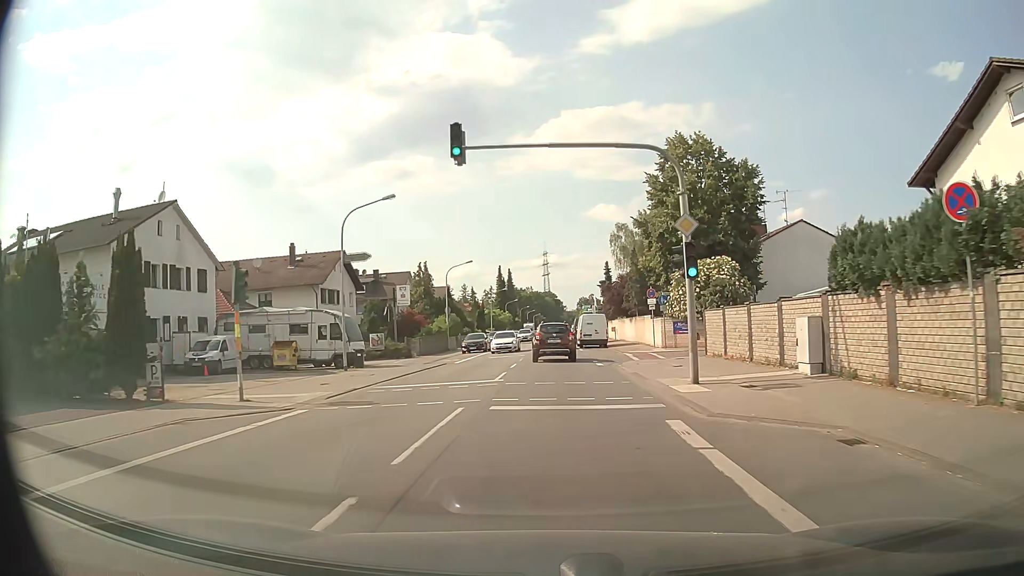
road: primary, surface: asphalt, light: Day
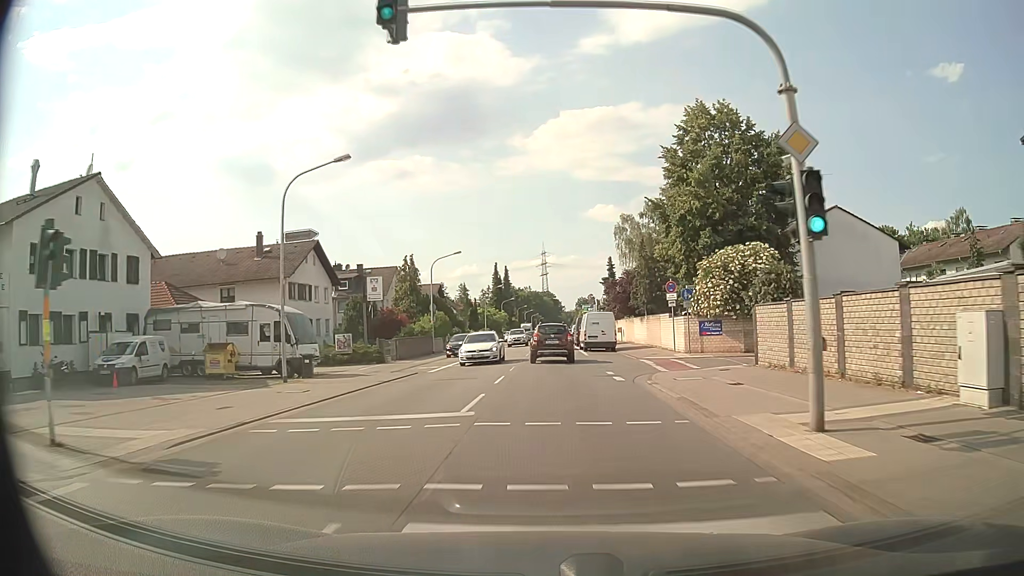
(0.0, +7.1) m; 0°
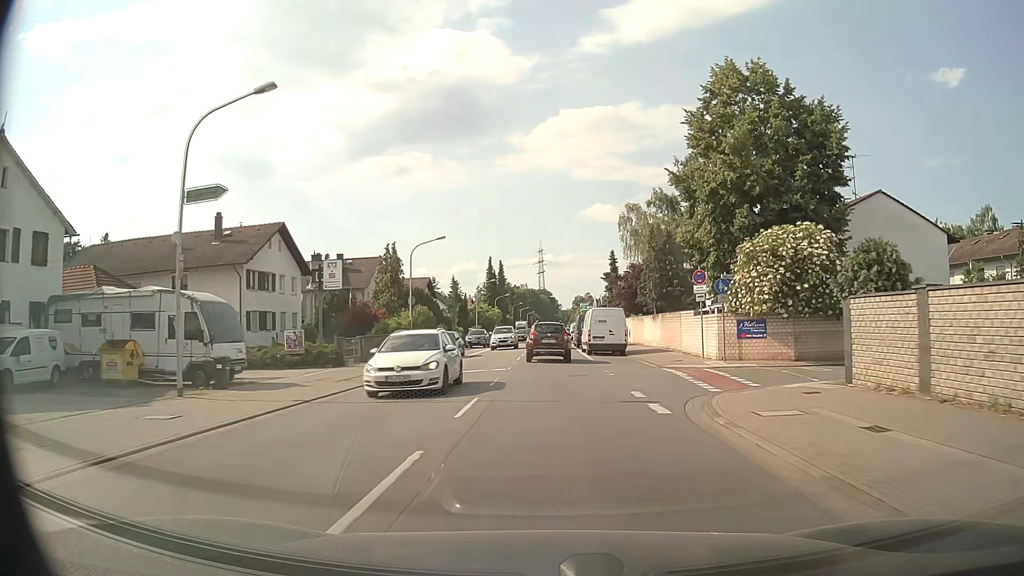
(0.0, +7.1) m; +1°
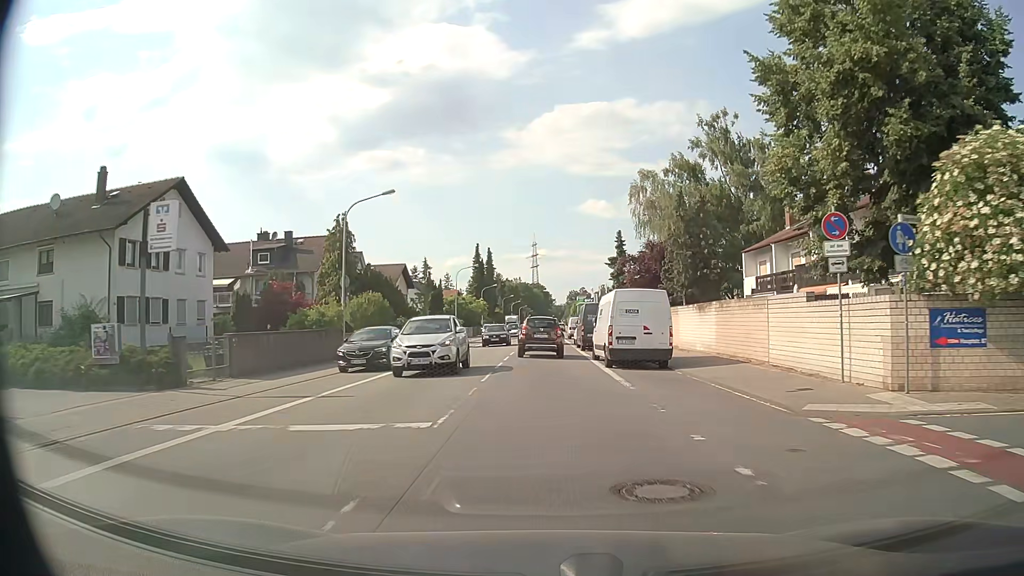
(+0.1, +14.1) m; 0°
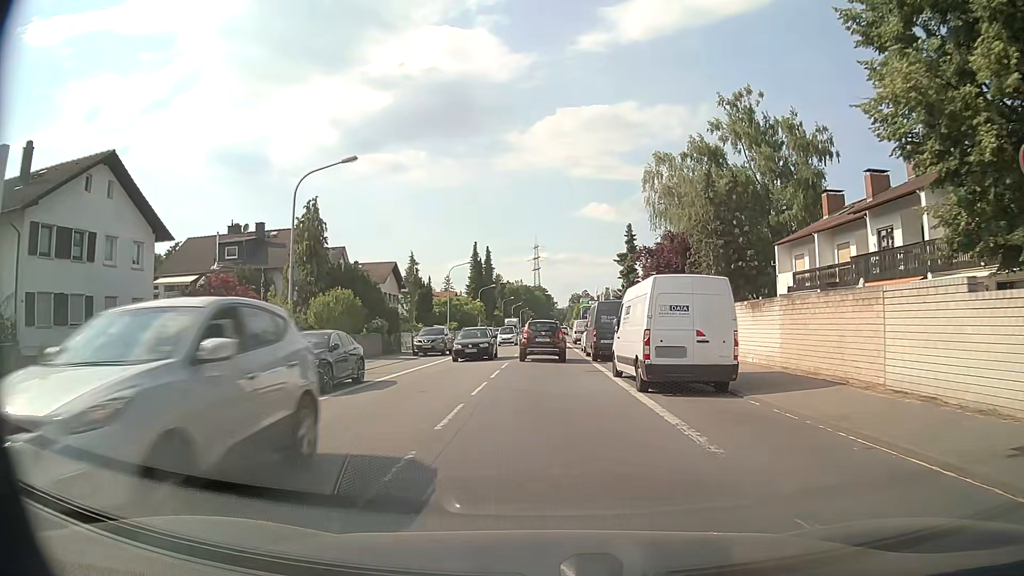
(0.0, +7.0) m; 0°
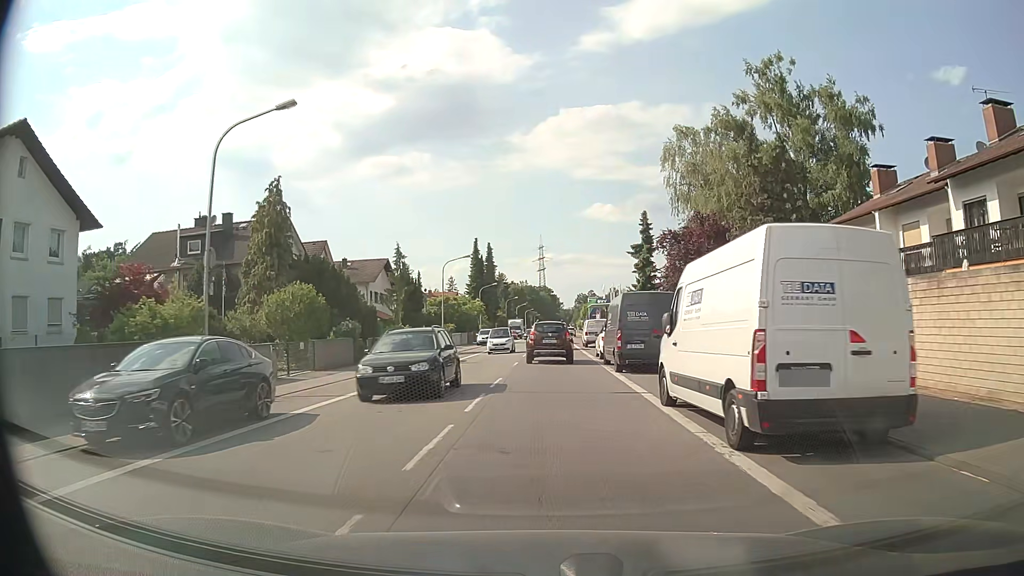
(0.0, +7.0) m; -1°
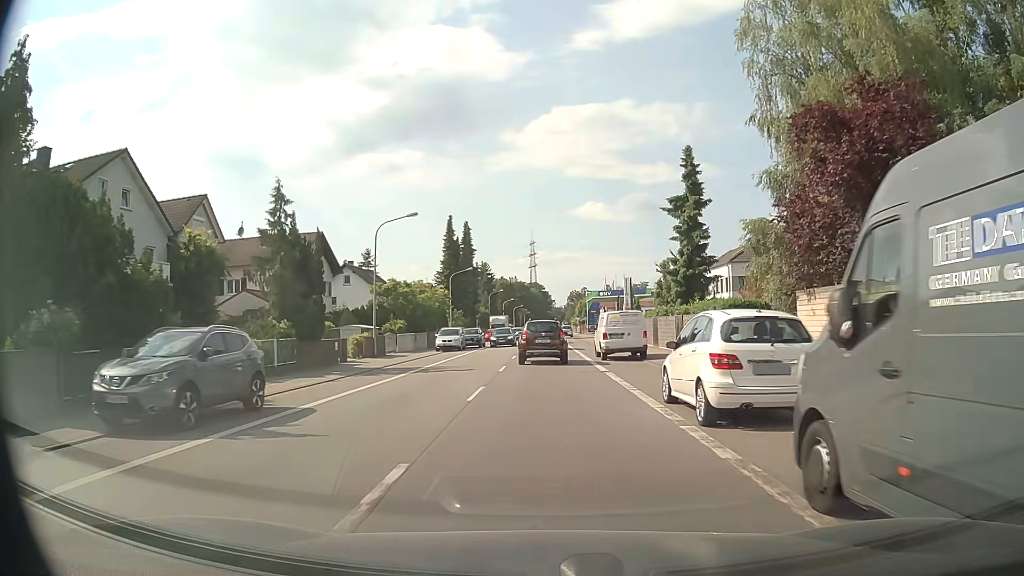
(+0.5, +20.6) m; +2°
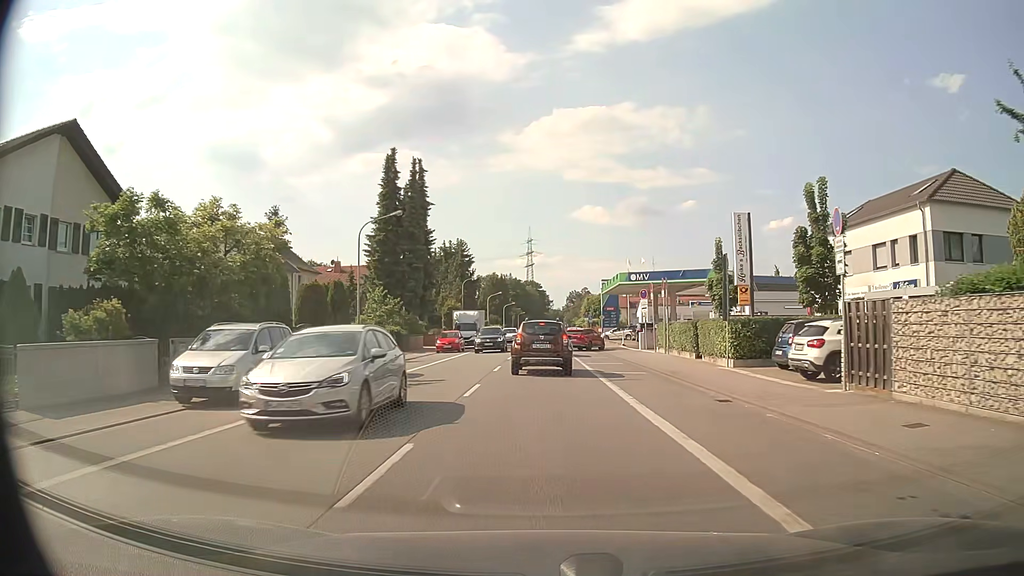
(+0.1, +33.8) m; 0°
(0, +10) (0, +20) (0, +30) (0, +40) (0, +50) (0, +60) (0, +70) (0, +80) (0, +90) (0, +100) m
